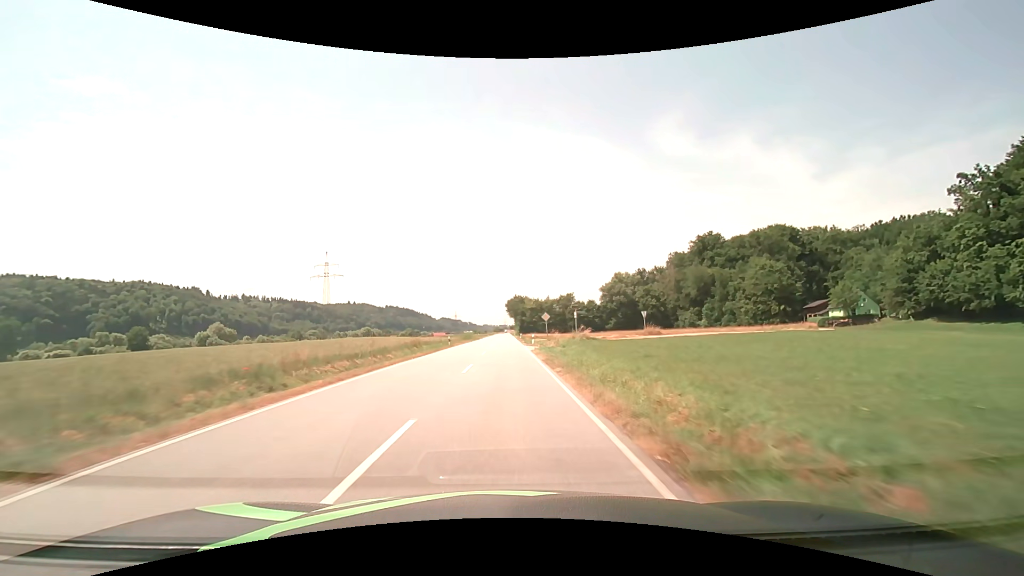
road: secondary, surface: asphalt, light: Day
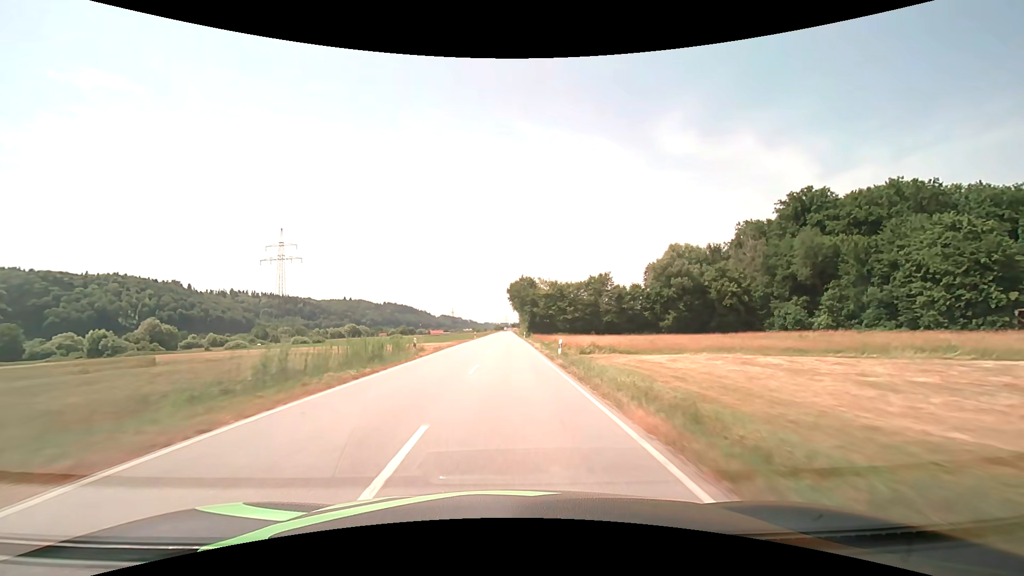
(-0.3, +61.1) m; 0°
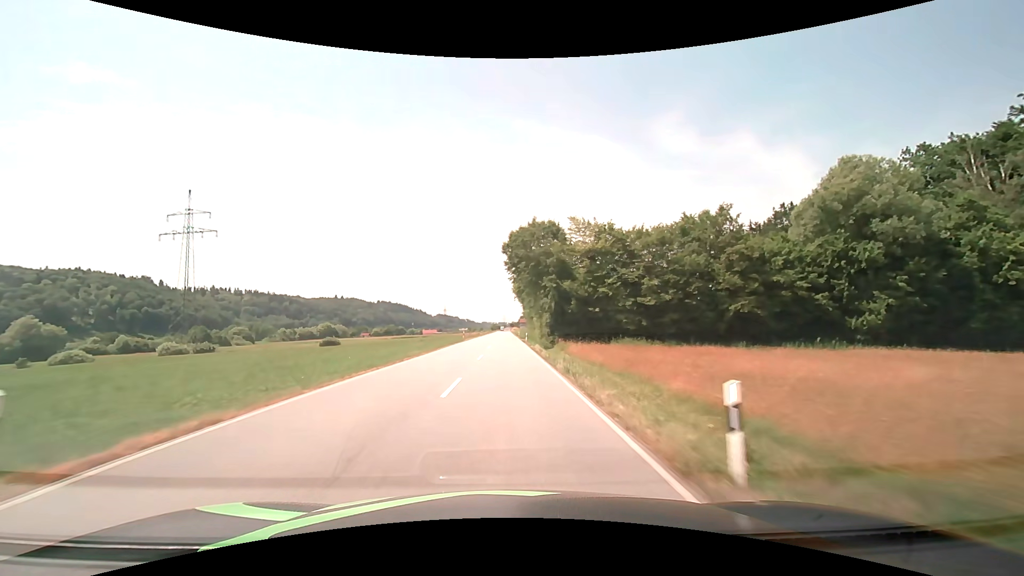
(+0.2, +65.6) m; 0°
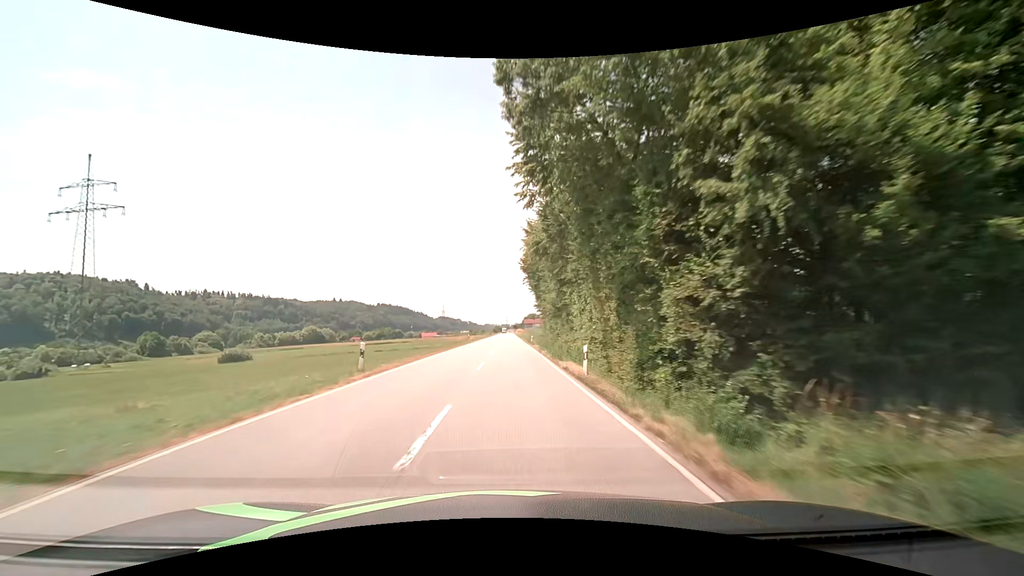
(-0.3, +41.2) m; 0°
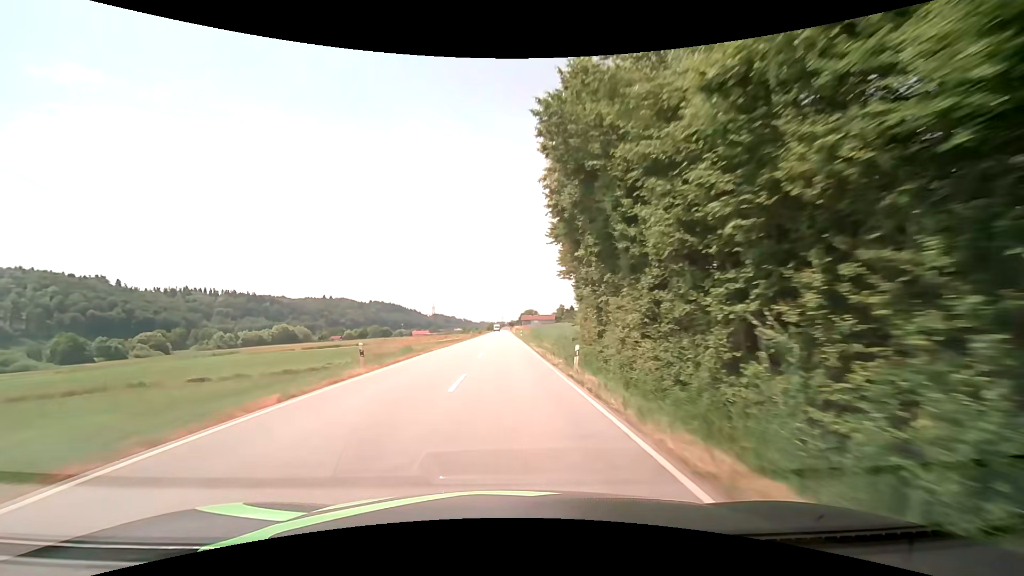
(+0.2, +42.4) m; 0°
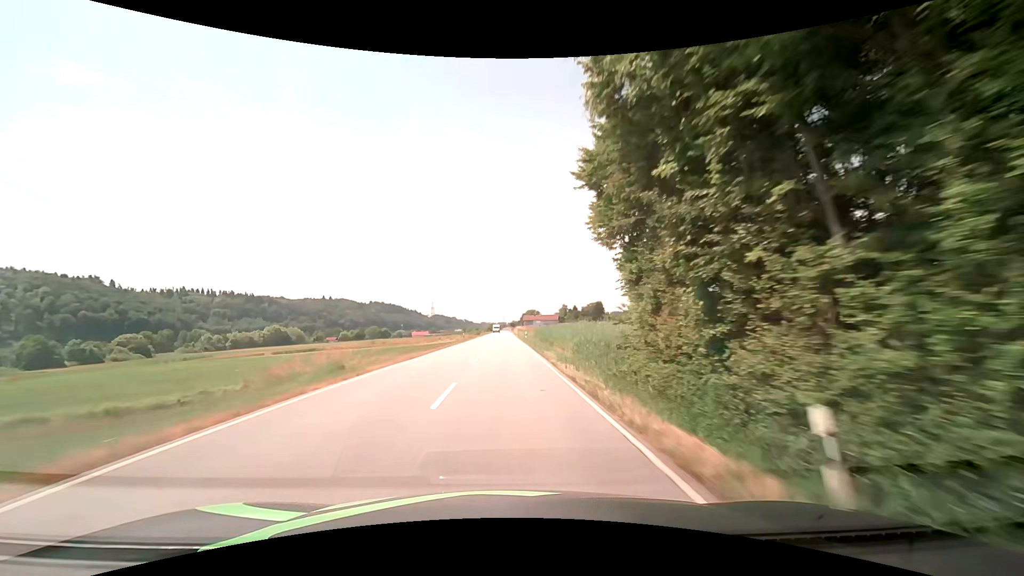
(0.0, +14.2) m; 0°
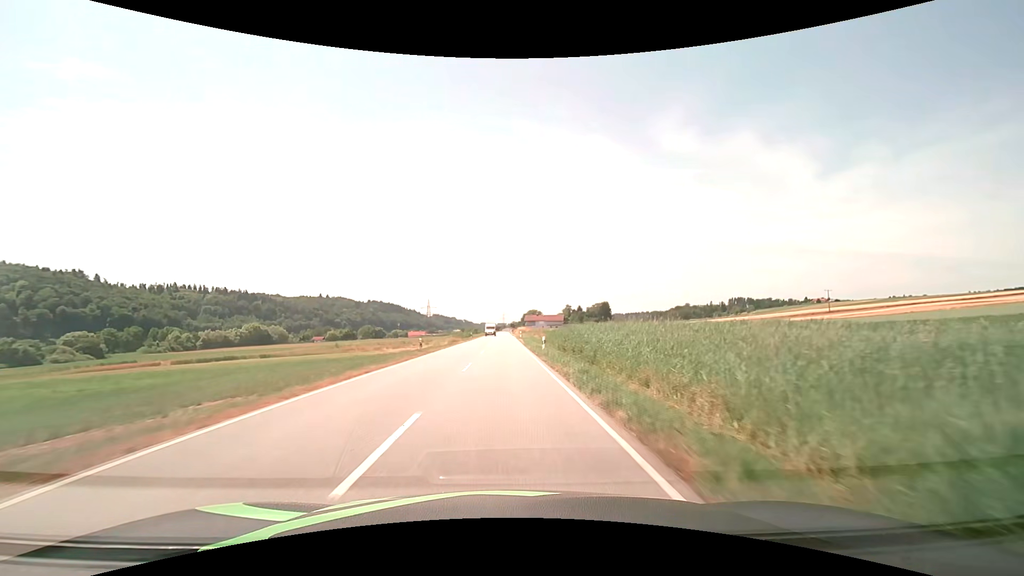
(0.0, +28.3) m; 0°
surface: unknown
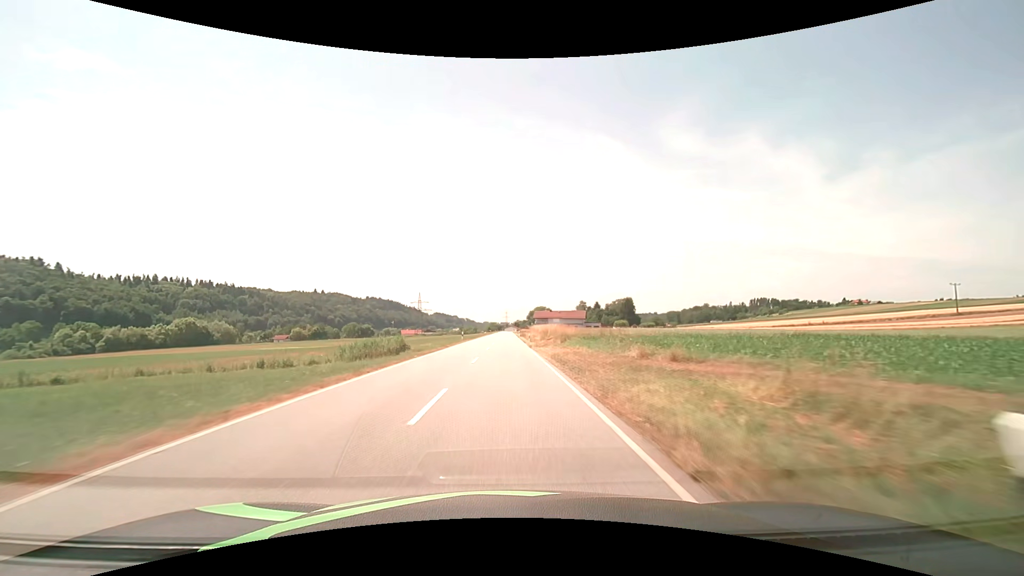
(-0.2, +69.1) m; 0°
(0, +10) (0, +20) (0, +30) (0, +40) (0, +50) (0, +60) (0, +70) (0, +80) (0, +90) (0, +100) m
